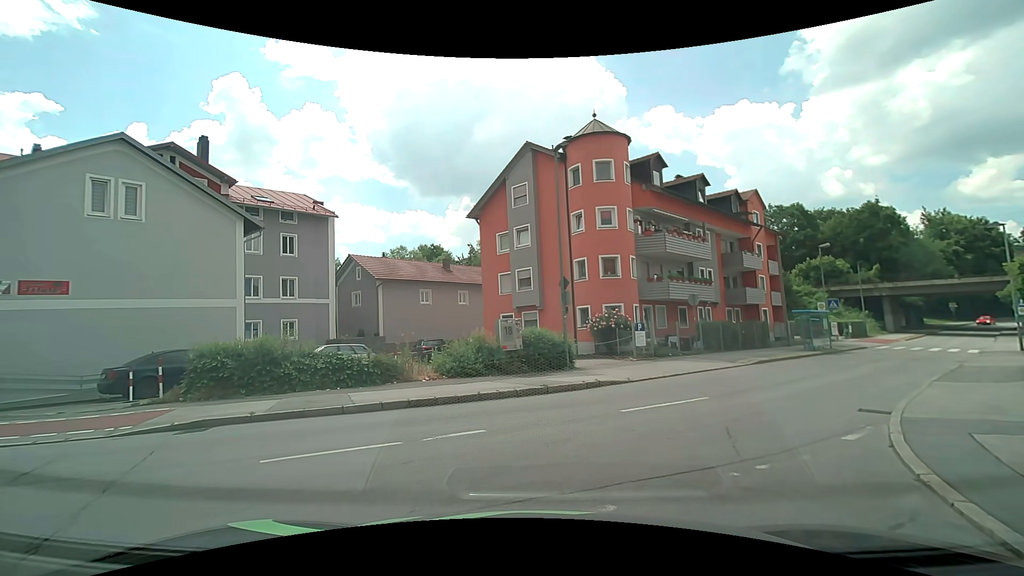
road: unclassified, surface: asphalt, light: Day
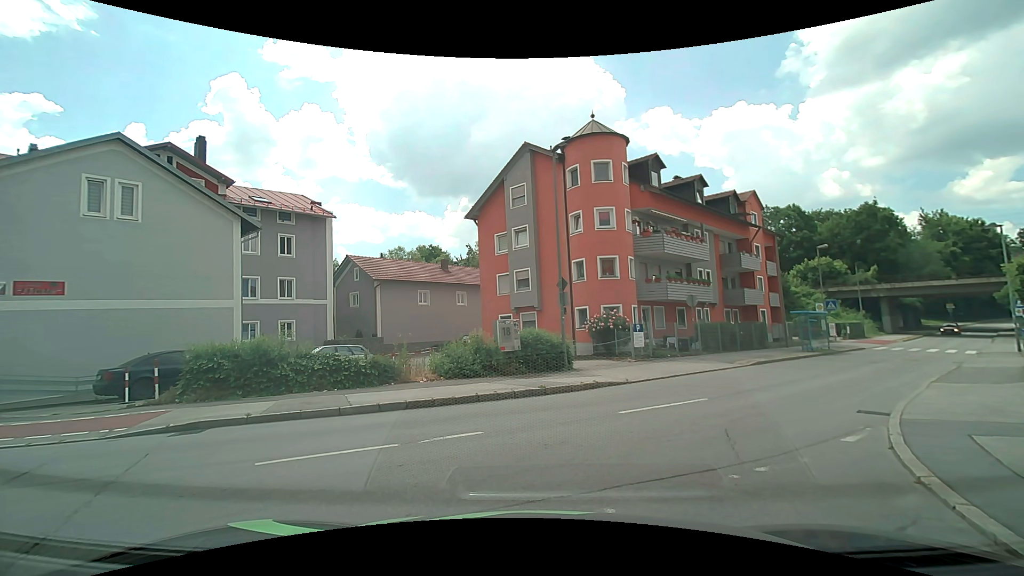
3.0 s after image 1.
(0.0, +0.2) m; 0°
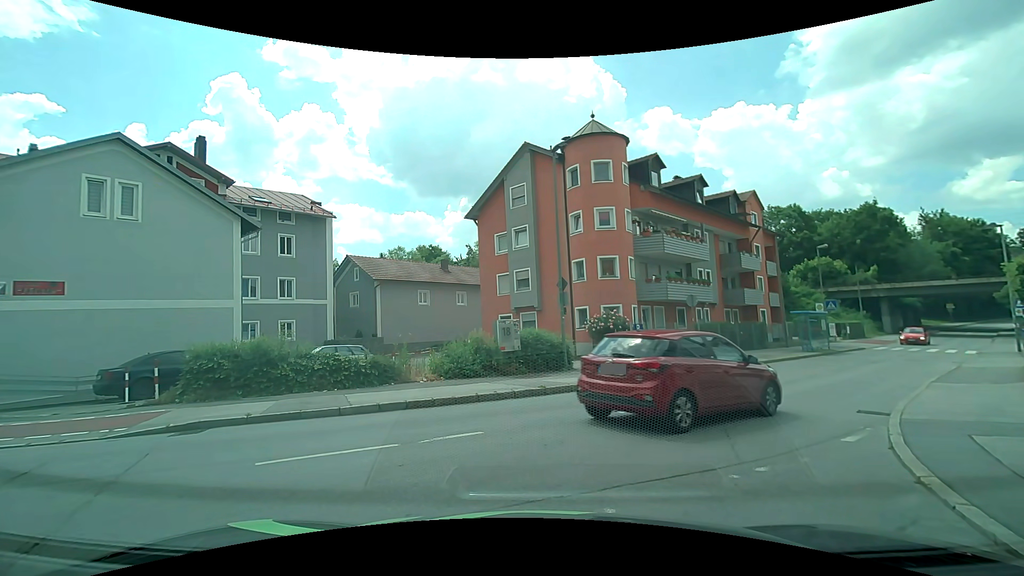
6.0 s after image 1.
(0.0, 0.0) m; 0°
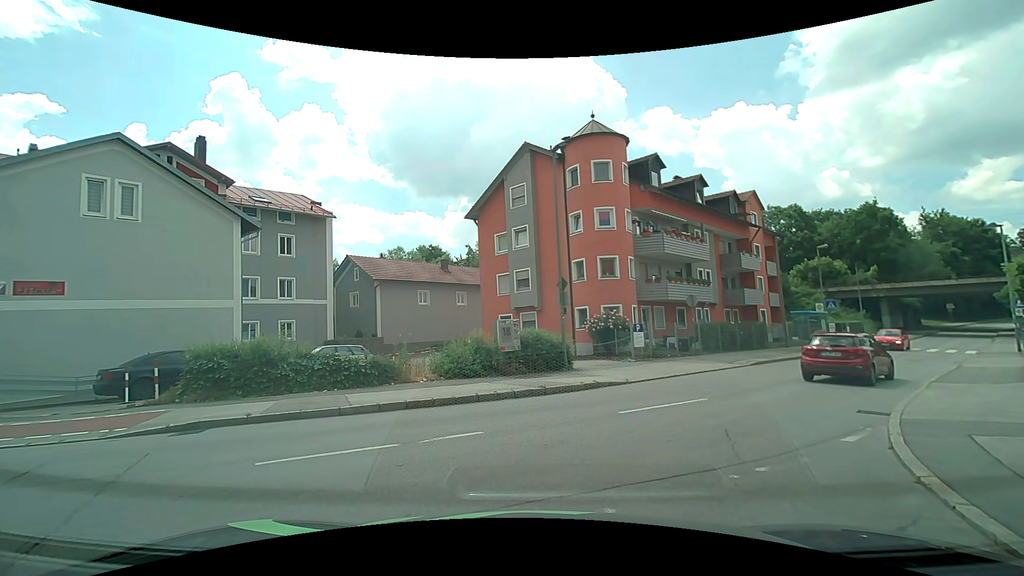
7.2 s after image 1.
(0.0, 0.0) m; 0°
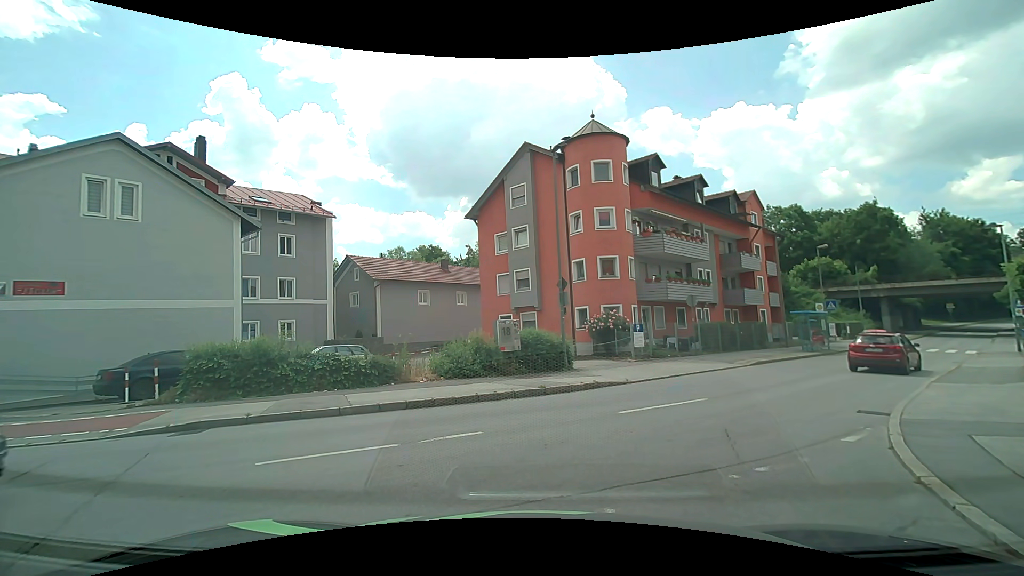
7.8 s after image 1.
(0.0, 0.0) m; 0°
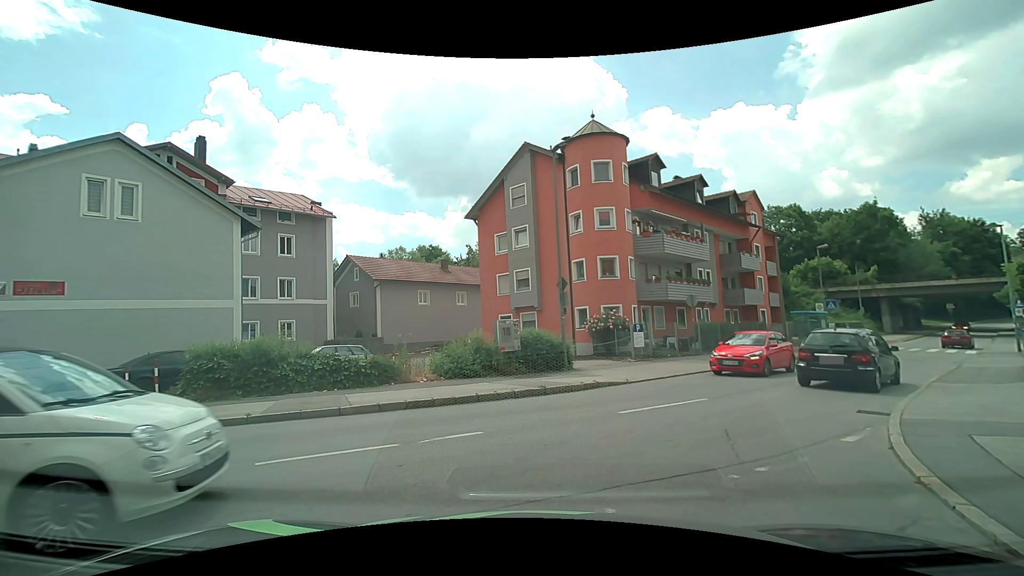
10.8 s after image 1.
(0.0, 0.0) m; 0°
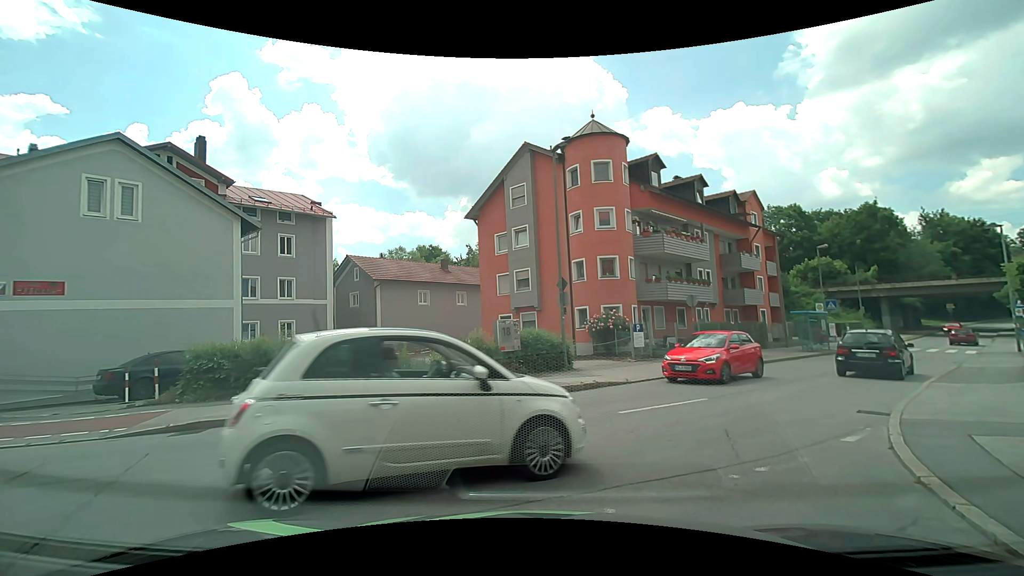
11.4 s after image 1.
(0.0, 0.0) m; 0°
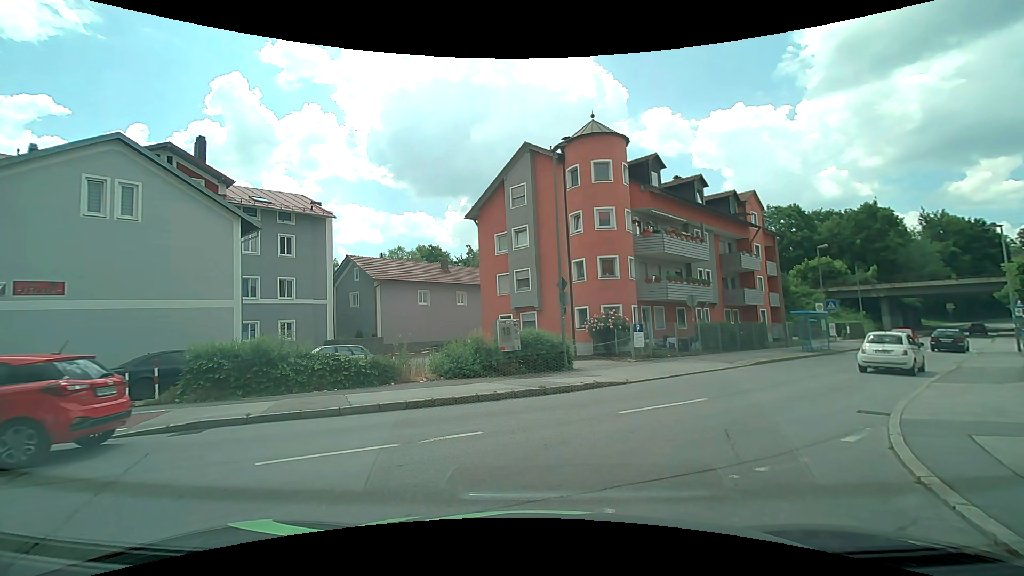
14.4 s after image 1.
(0.0, 0.0) m; 0°
(+3, +9) (+10, +16) (+17, +23) (+25, +30) (+32, +37) (+40, +44) (+47, +50) (+54, +57) (+62, +64) (+69, +71) m
